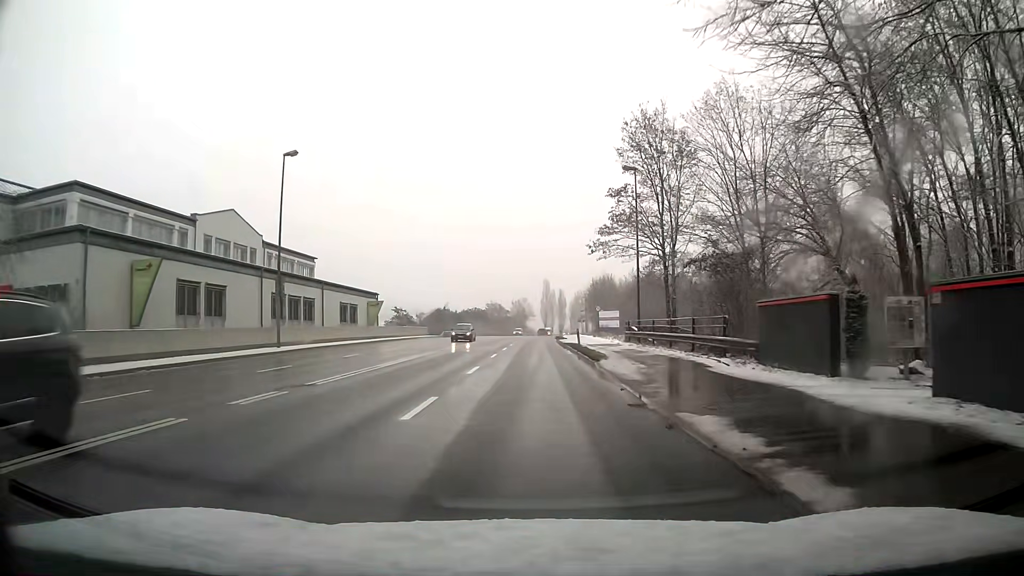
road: primary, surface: asphalt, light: Day
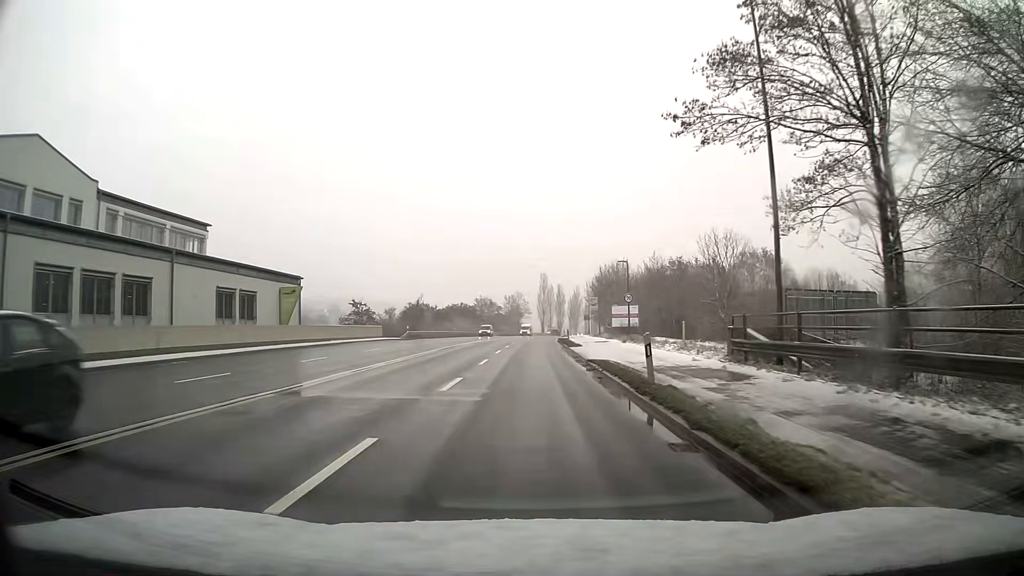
(+0.2, +22.9) m; +1°
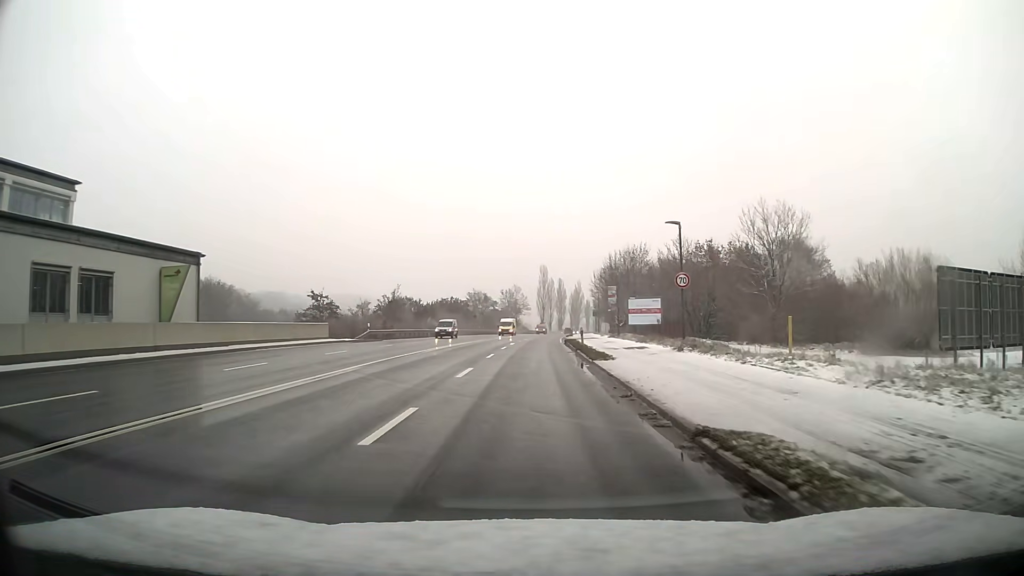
(0.0, +15.4) m; 0°
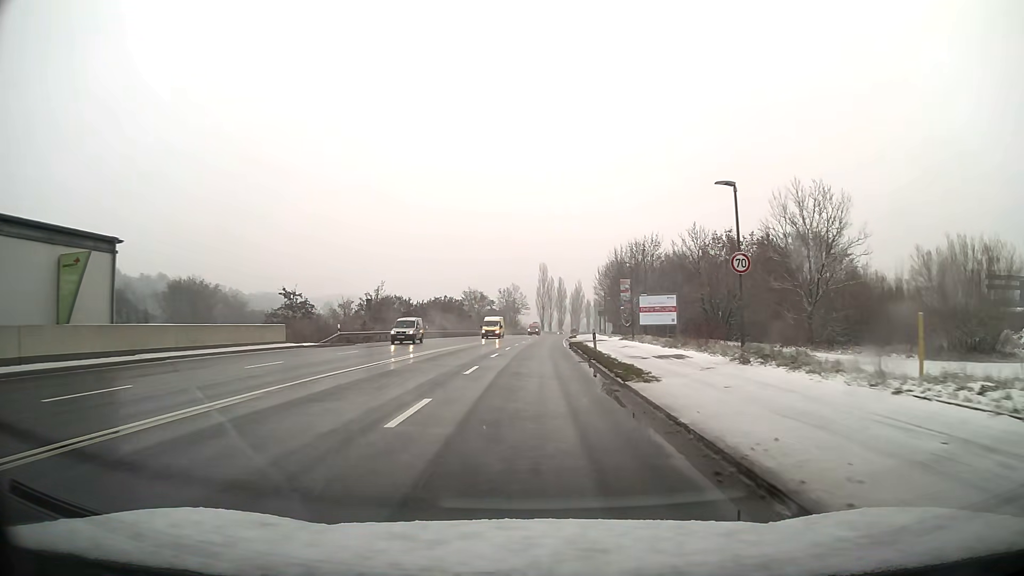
(0.0, +7.7) m; 0°
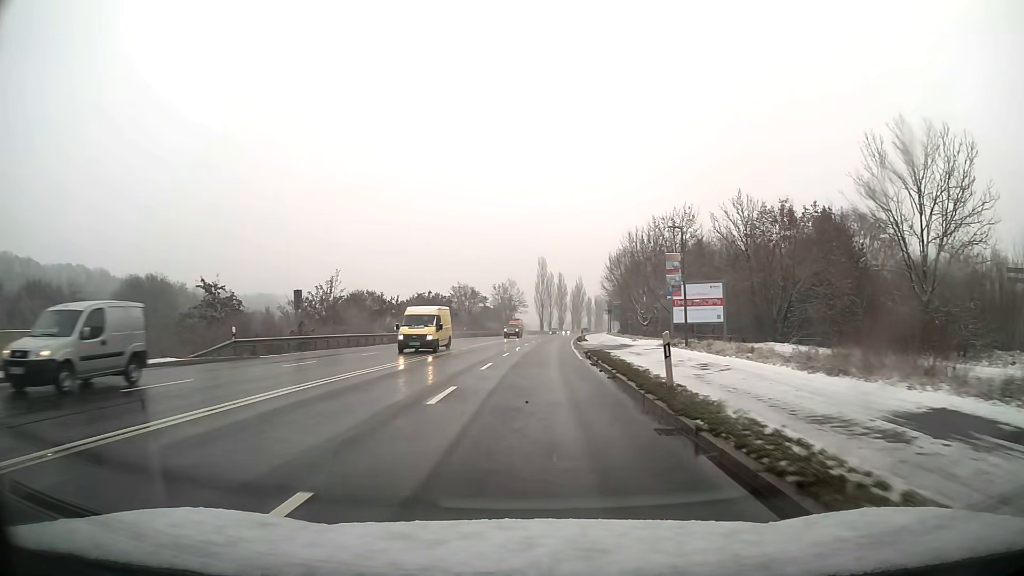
(0.0, +15.6) m; 0°
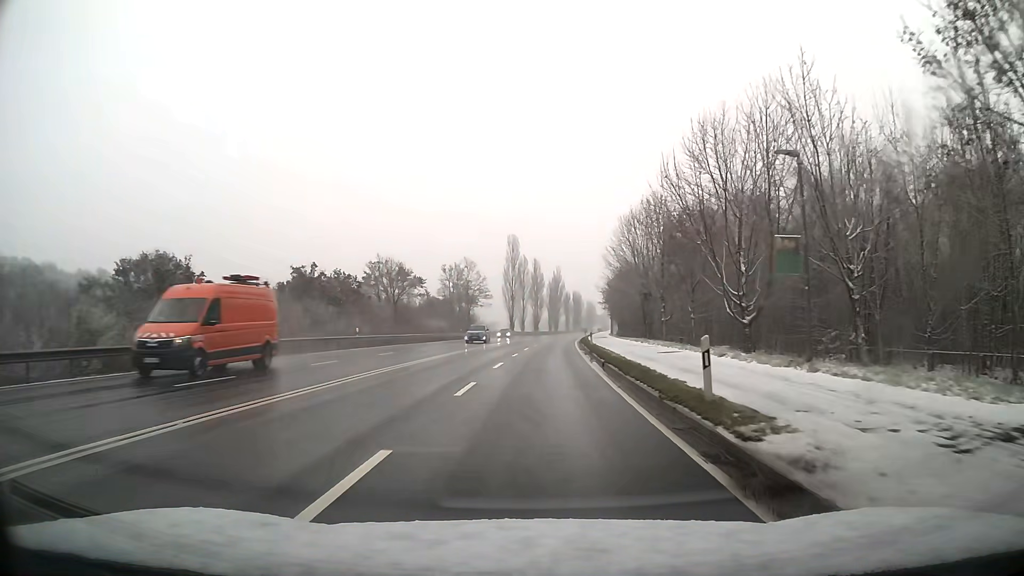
(+0.9, +43.4) m; +3°
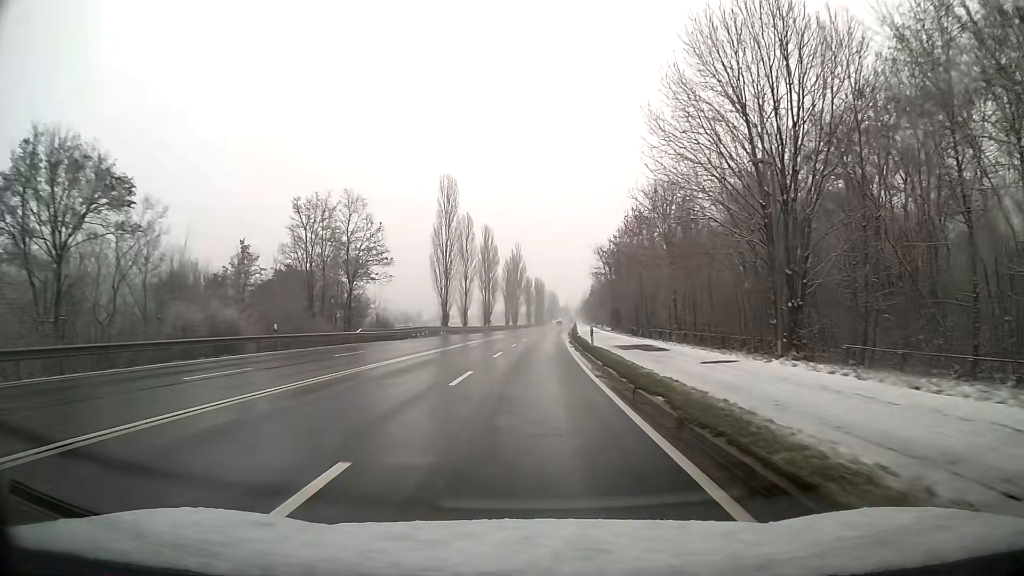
(+1.5, +50.0) m; +3°
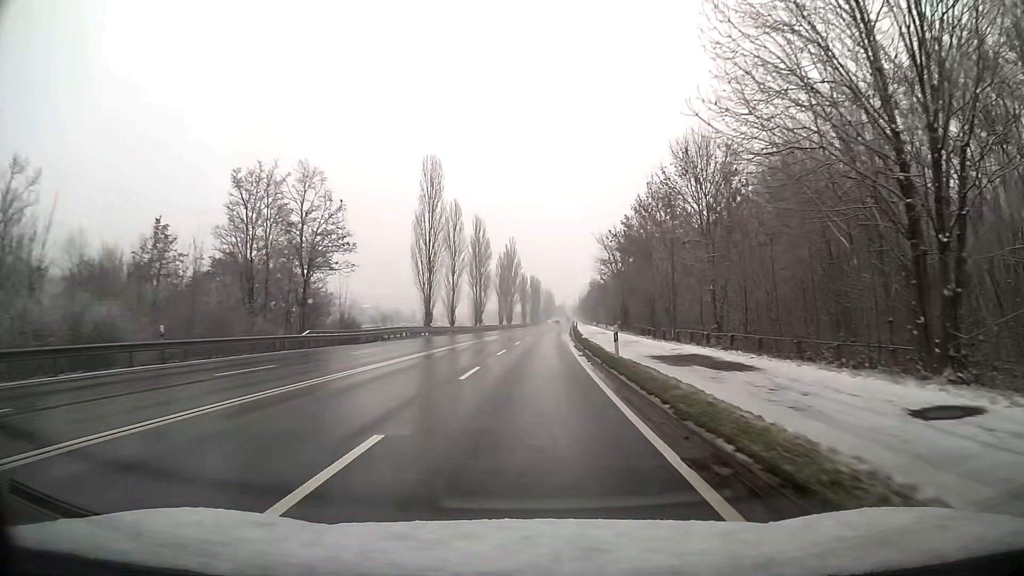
(0.0, +10.4) m; 0°
(0, +10) (0, +20) (0, +30) (+1, +40) (+1, +50) (+1, +60) (+2, +70) (+2, +80) (+3, +90) (+3, +100) m
